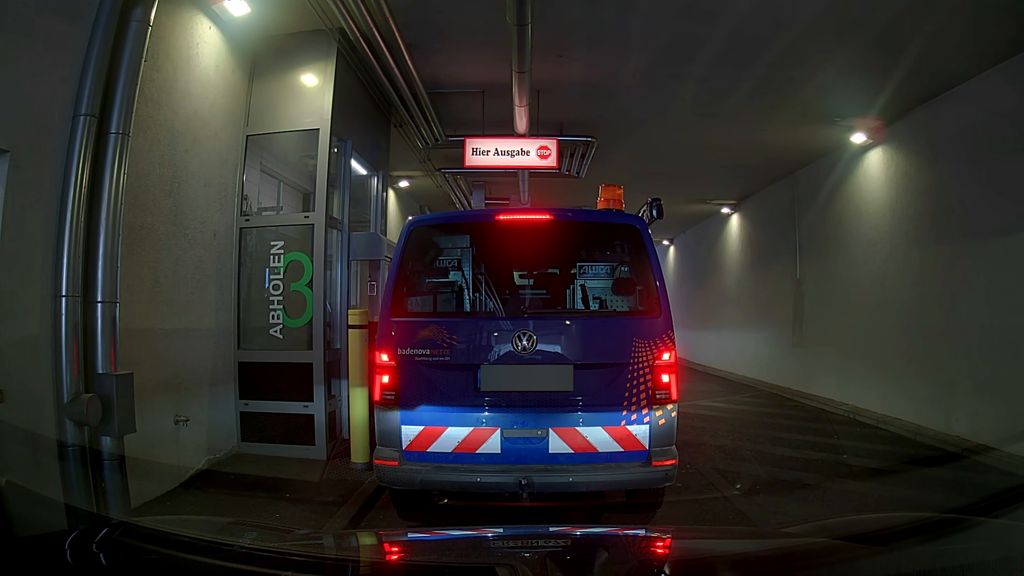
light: Day
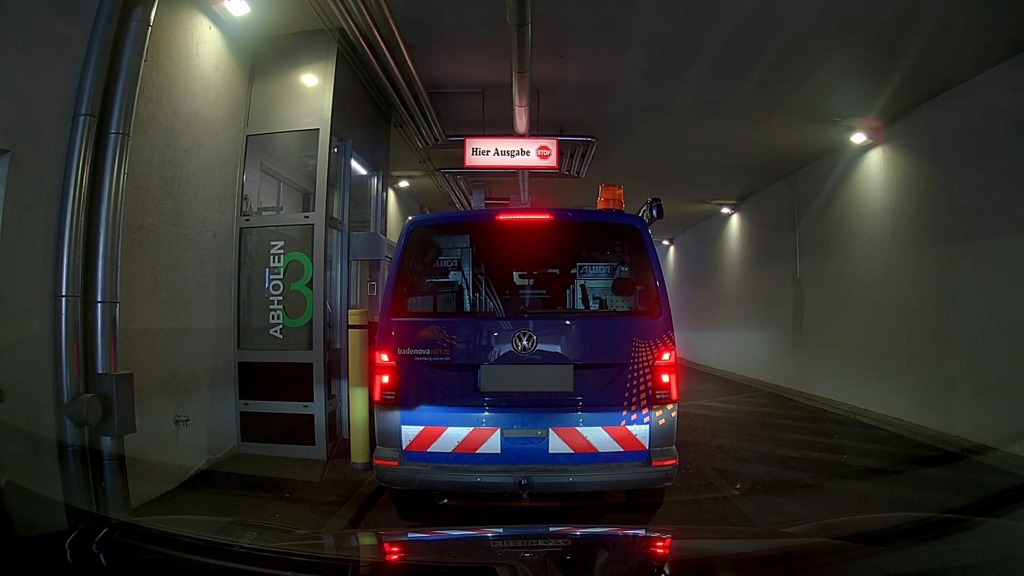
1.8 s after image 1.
(0.0, 0.0) m; 0°
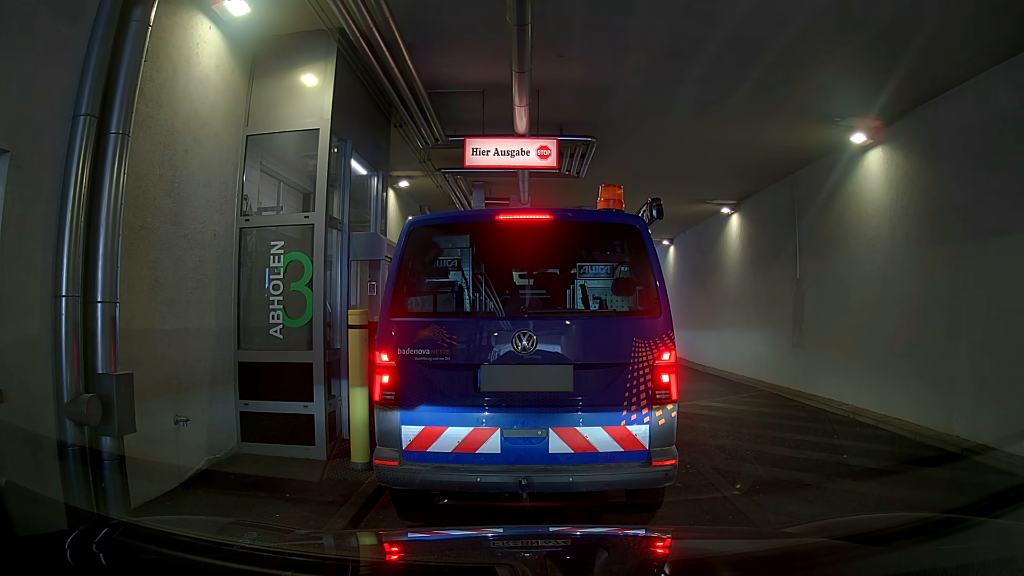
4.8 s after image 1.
(0.0, 0.0) m; 0°
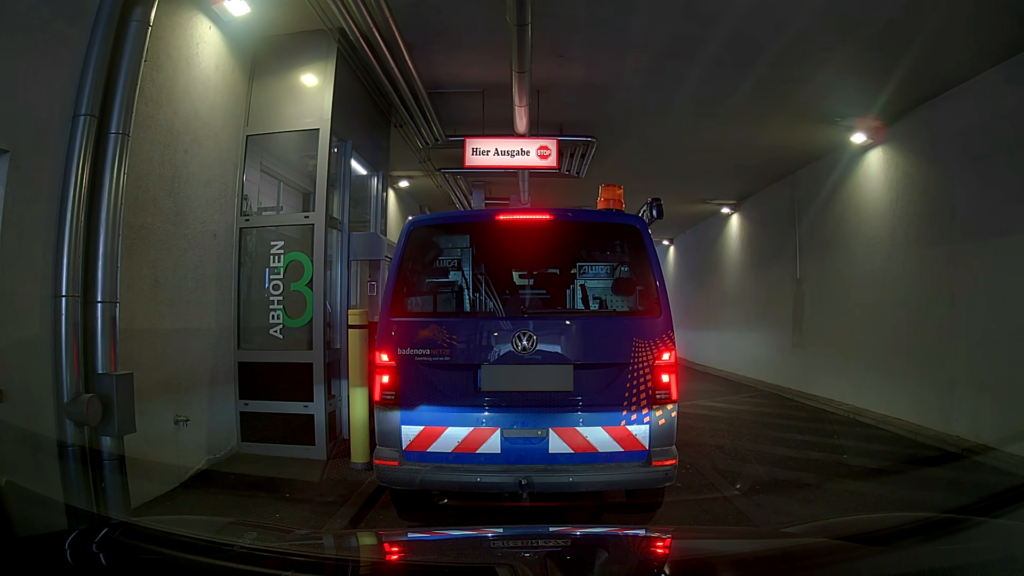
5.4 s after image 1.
(0.0, 0.0) m; 0°
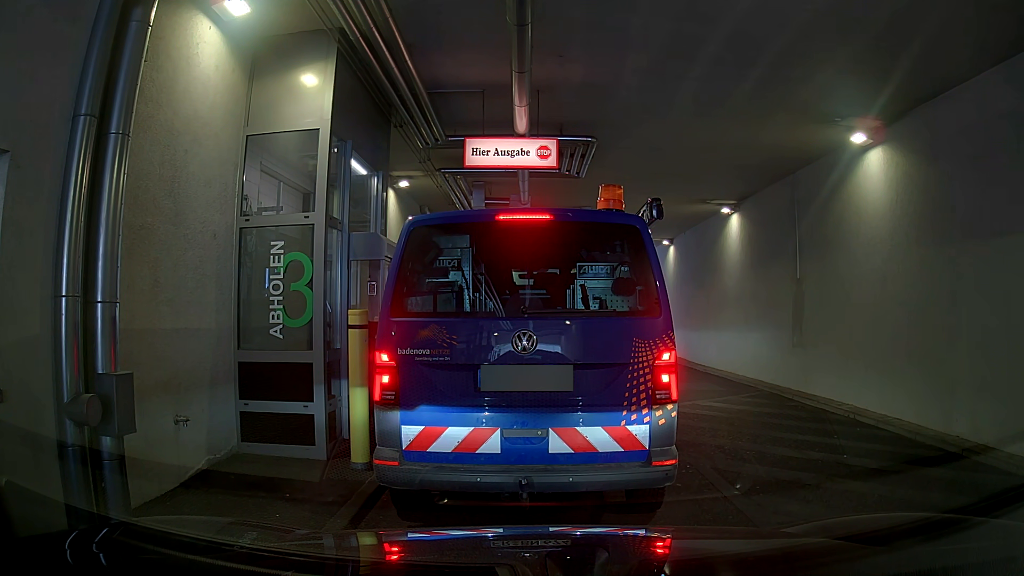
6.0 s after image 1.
(0.0, 0.0) m; 0°
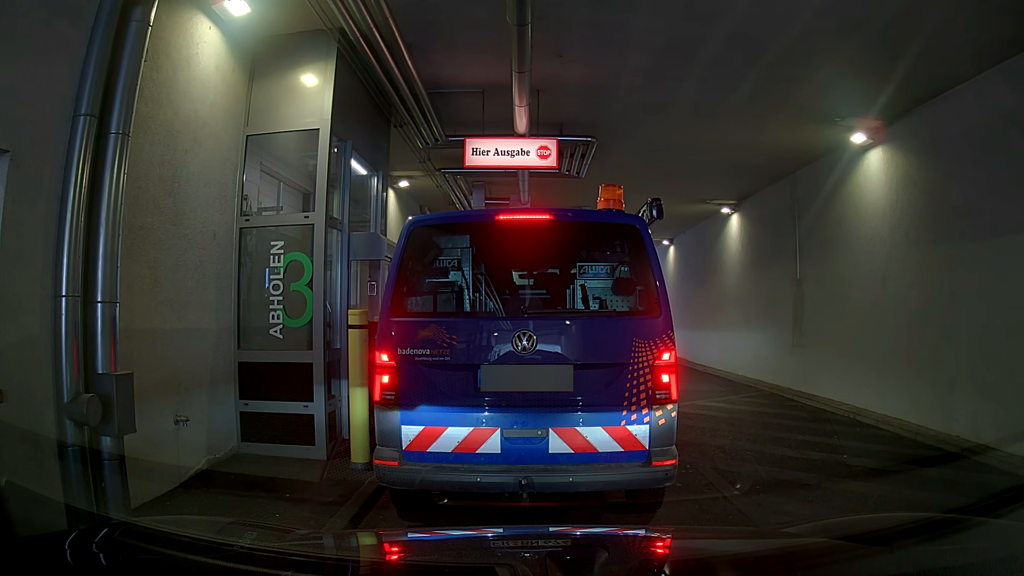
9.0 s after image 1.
(0.0, 0.0) m; 0°
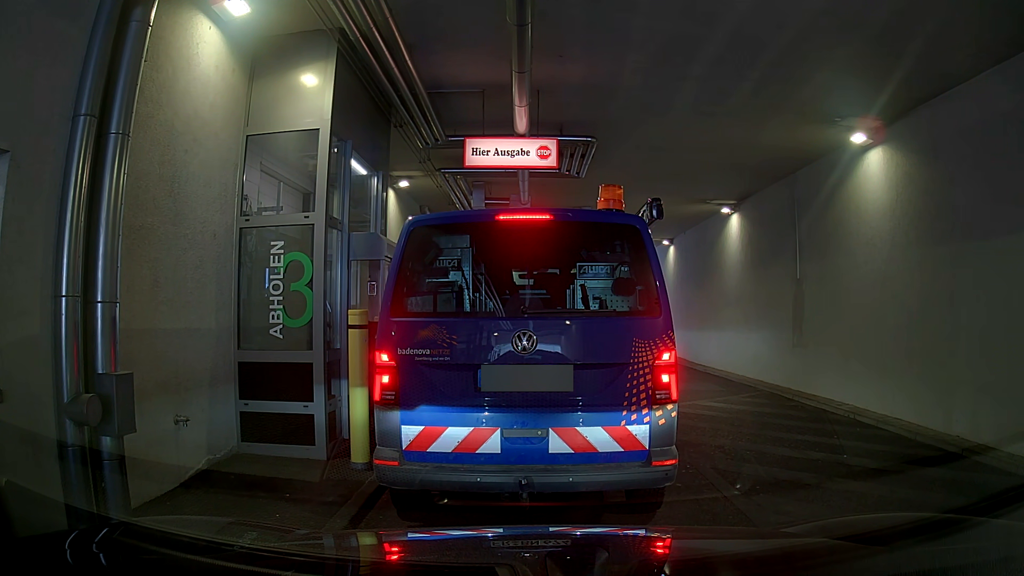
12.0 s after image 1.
(0.0, 0.0) m; 0°
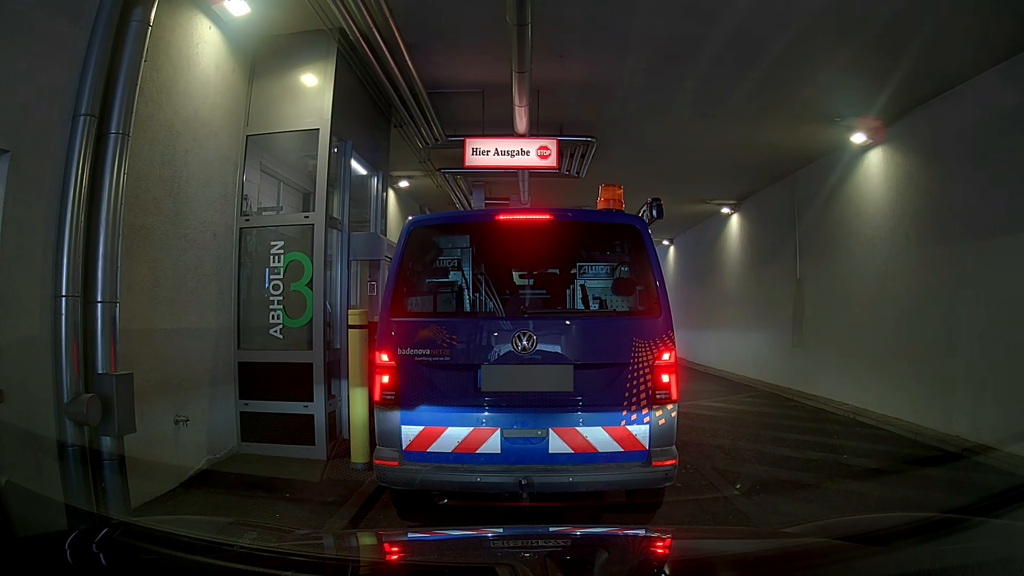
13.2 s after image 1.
(0.0, 0.0) m; 0°
